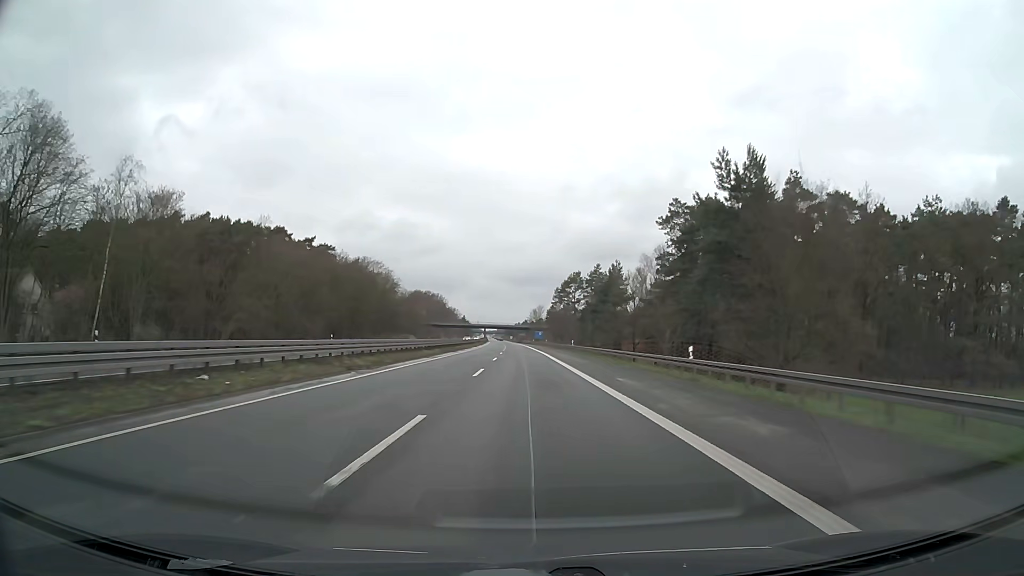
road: motorway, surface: asphalt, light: Day
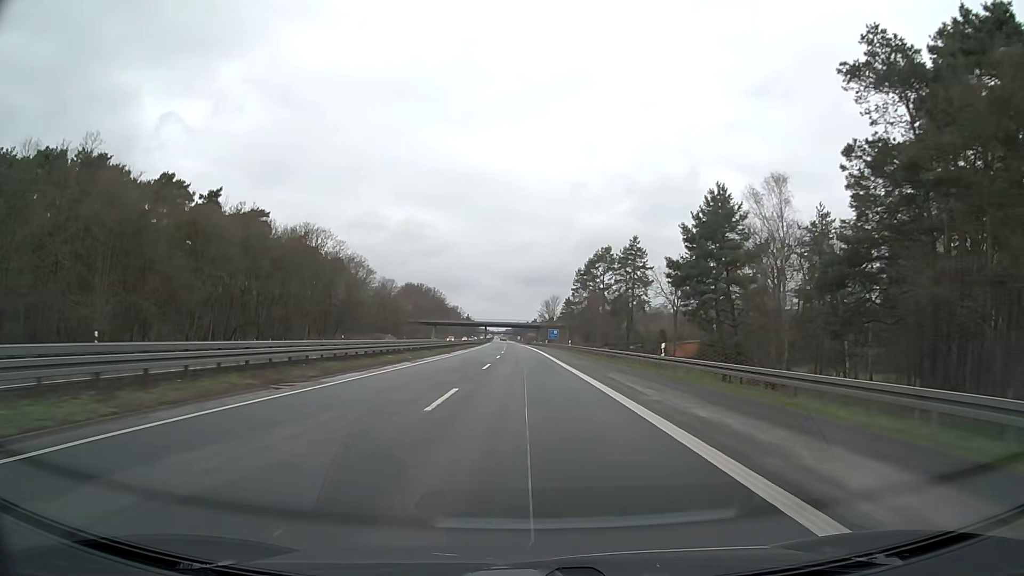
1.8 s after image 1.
(-0.3, +47.7) m; -1°
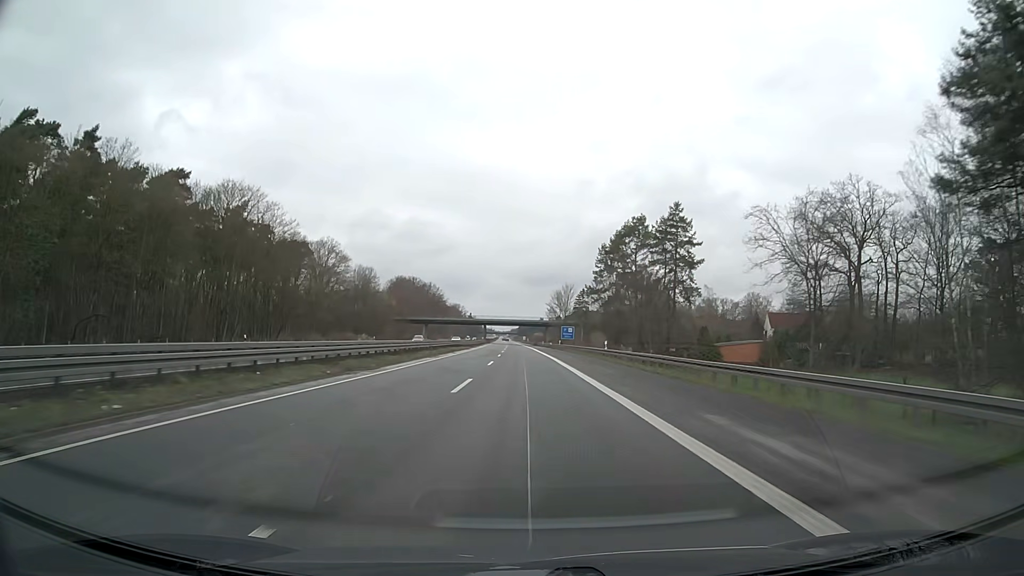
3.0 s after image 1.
(-0.1, +31.6) m; 0°
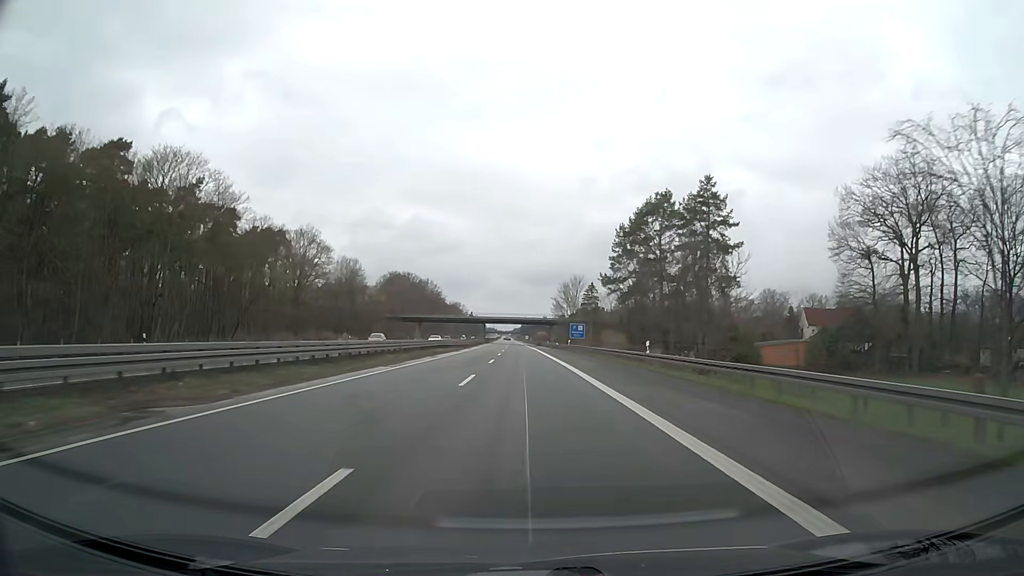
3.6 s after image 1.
(0.0, +15.9) m; 0°
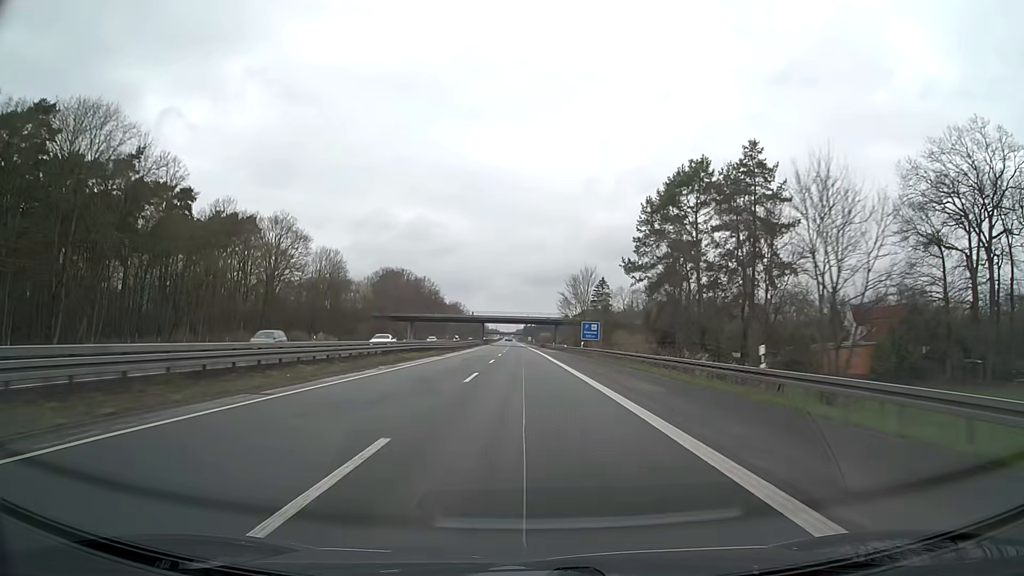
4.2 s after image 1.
(0.0, +15.8) m; 0°
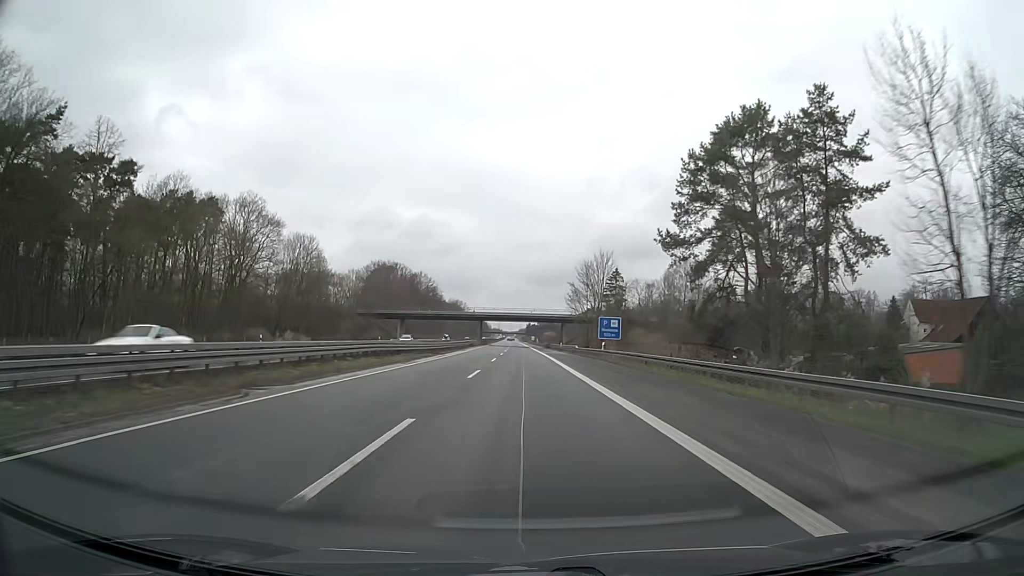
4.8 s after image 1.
(0.0, +15.8) m; 0°
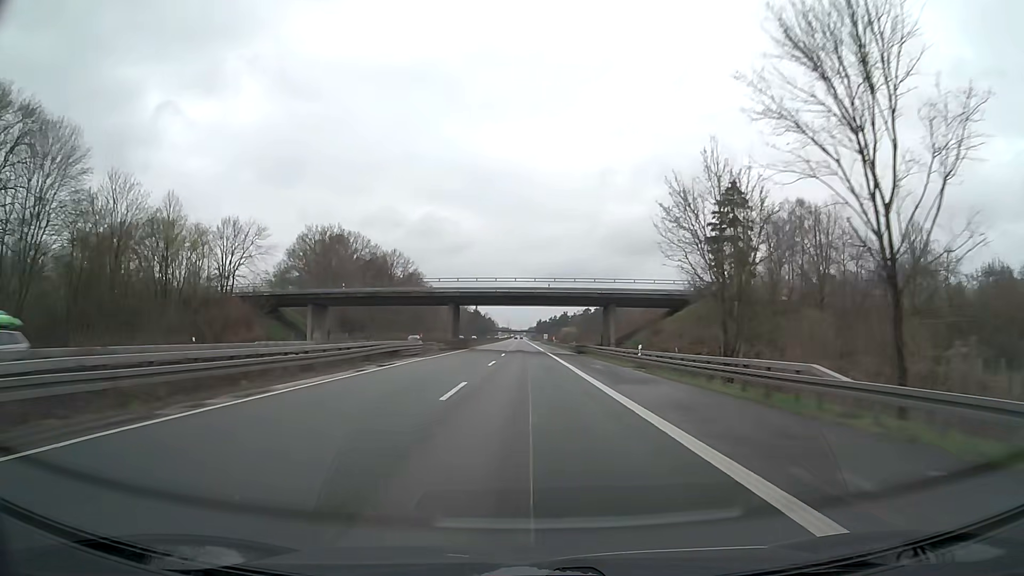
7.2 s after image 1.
(-0.4, +63.4) m; -1°
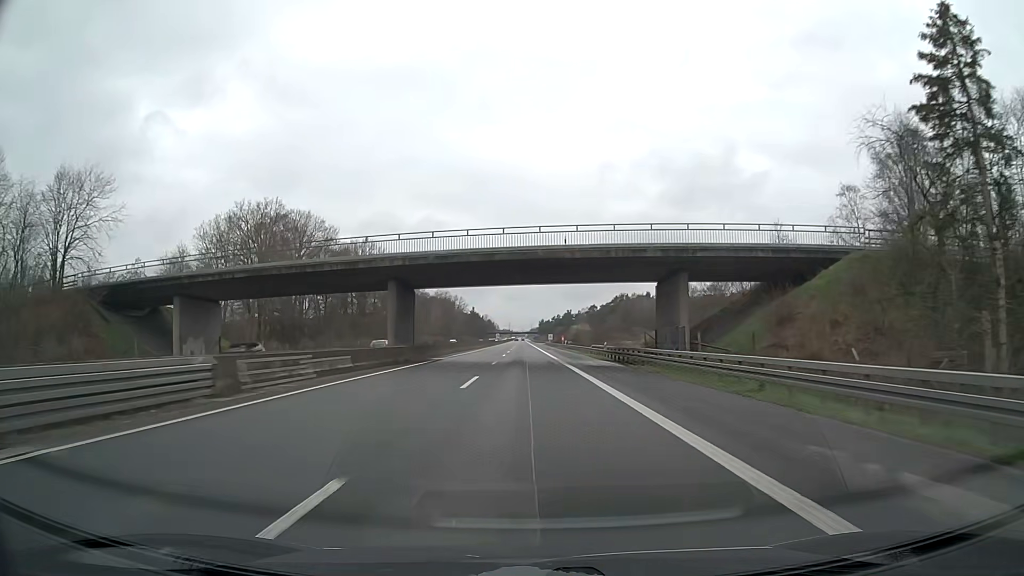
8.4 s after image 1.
(-0.1, +31.7) m; 0°
(0, +10) (0, +20) (0, +30) (0, +40) (0, +50) (0, +60) (0, +70) (0, +80) (0, +90) (0, +100) m
